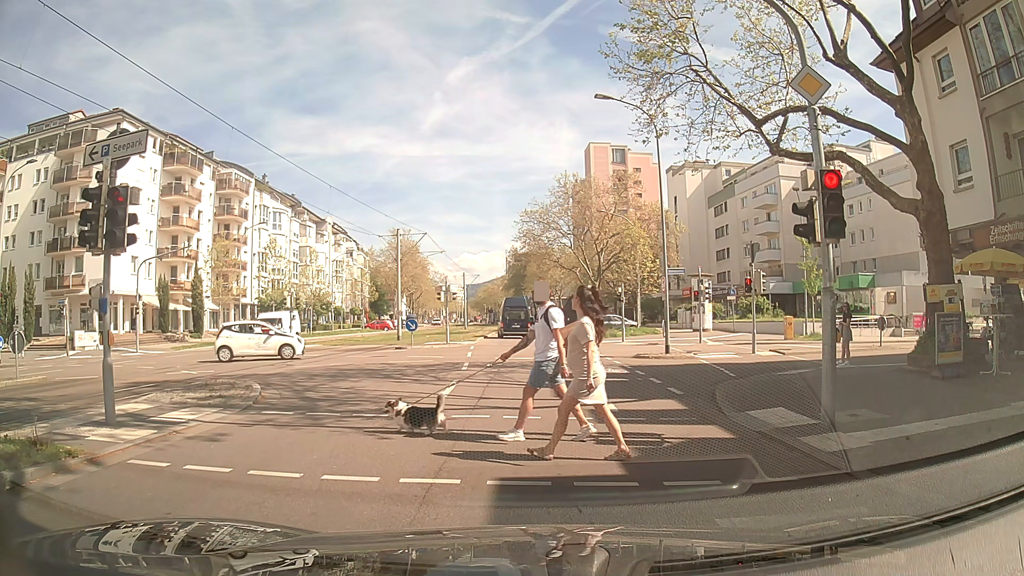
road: tertiary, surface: asphalt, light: Day
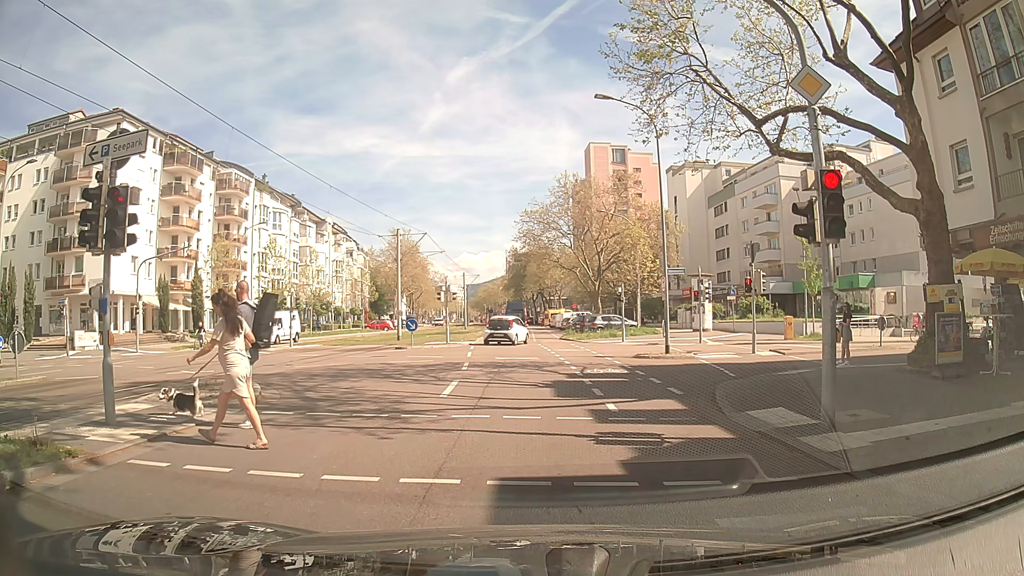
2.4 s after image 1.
(0.0, 0.0) m; 0°
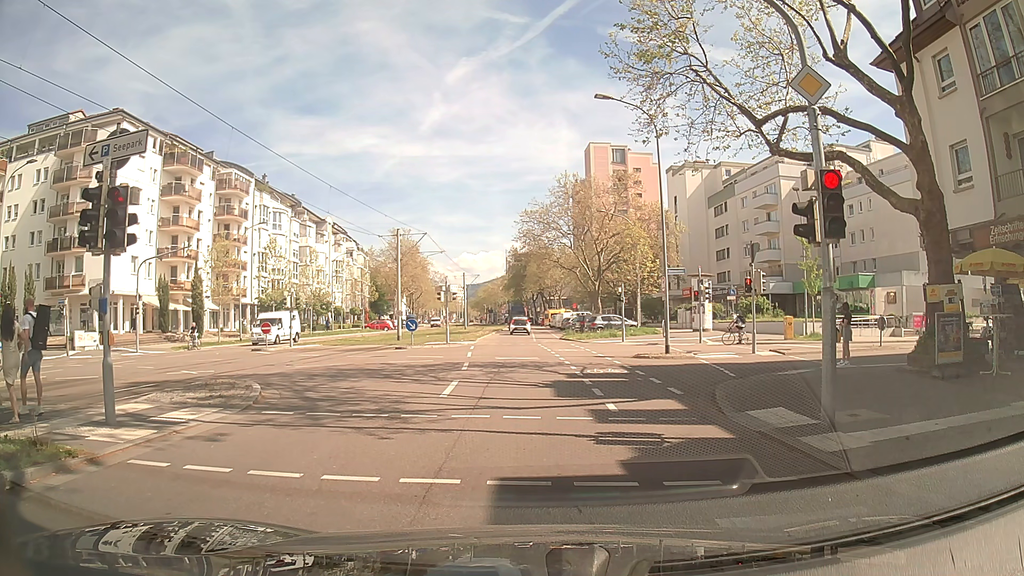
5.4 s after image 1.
(0.0, 0.0) m; 0°
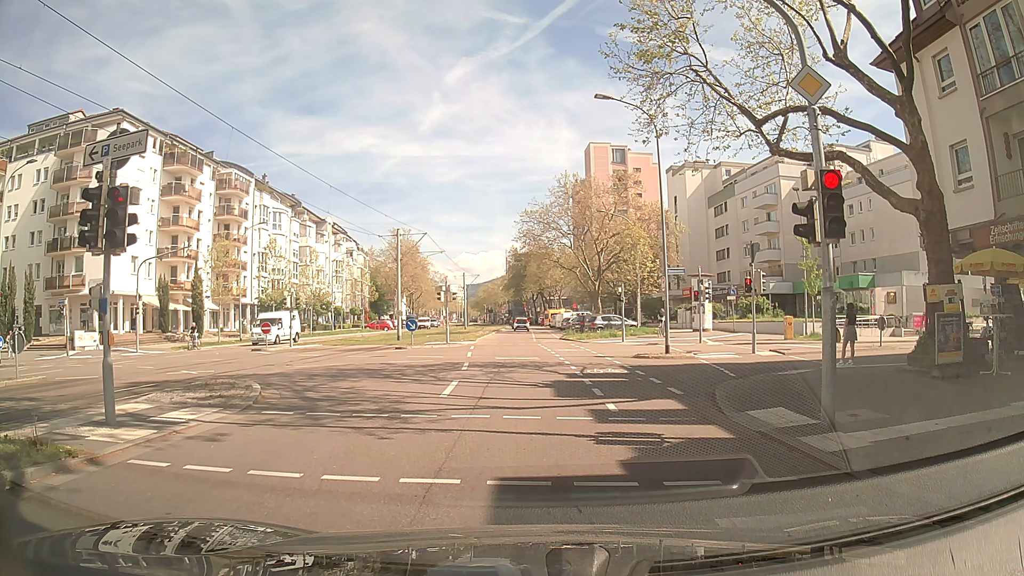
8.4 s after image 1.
(0.0, 0.0) m; 0°
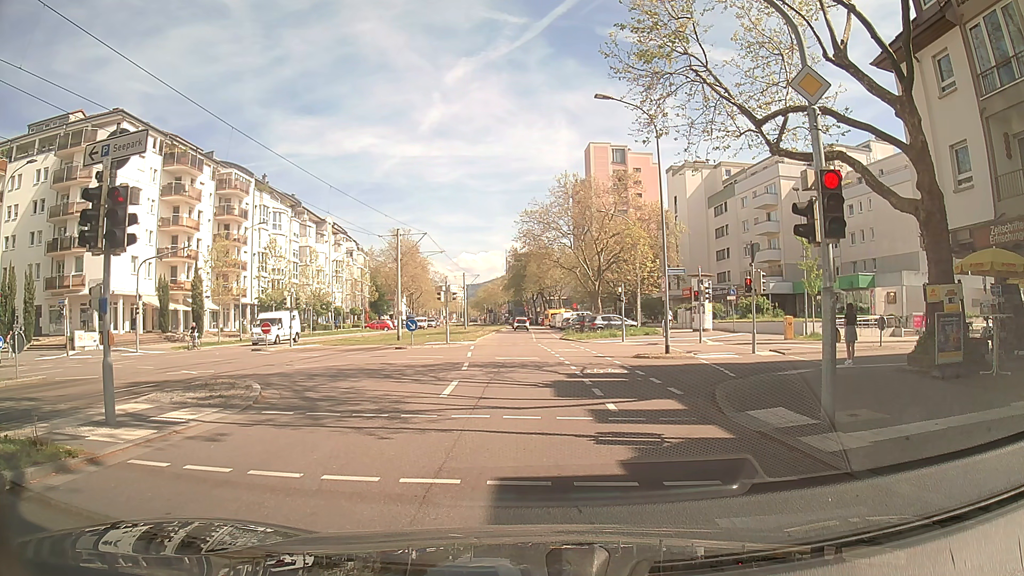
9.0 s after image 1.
(0.0, 0.0) m; 0°
